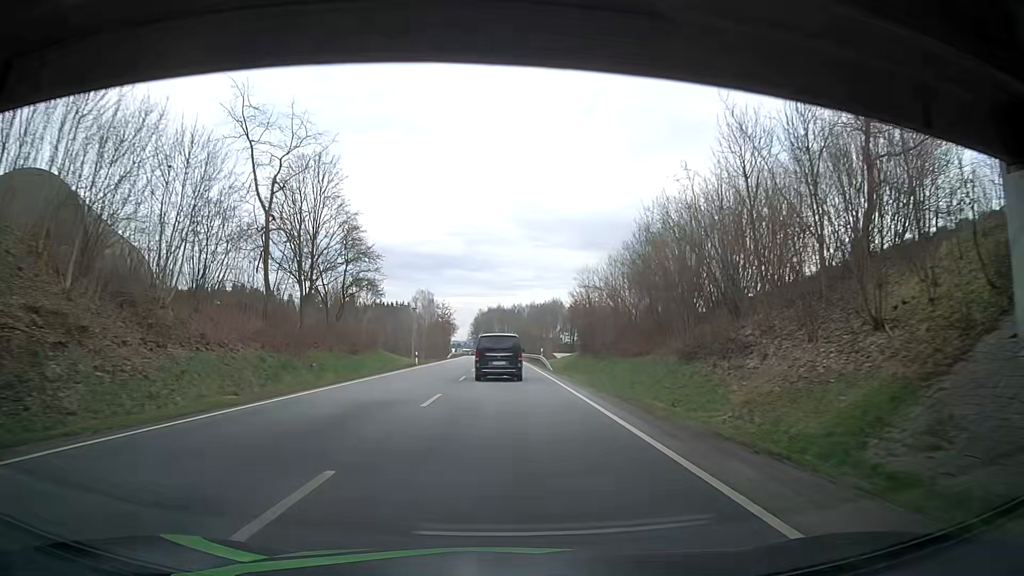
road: primary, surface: asphalt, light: Day
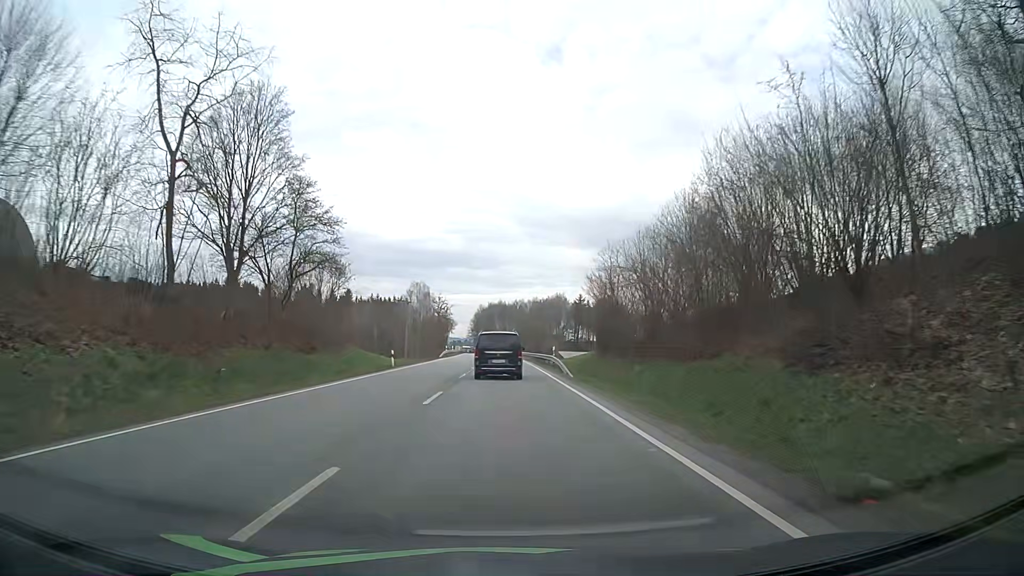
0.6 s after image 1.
(+0.1, +12.1) m; 0°
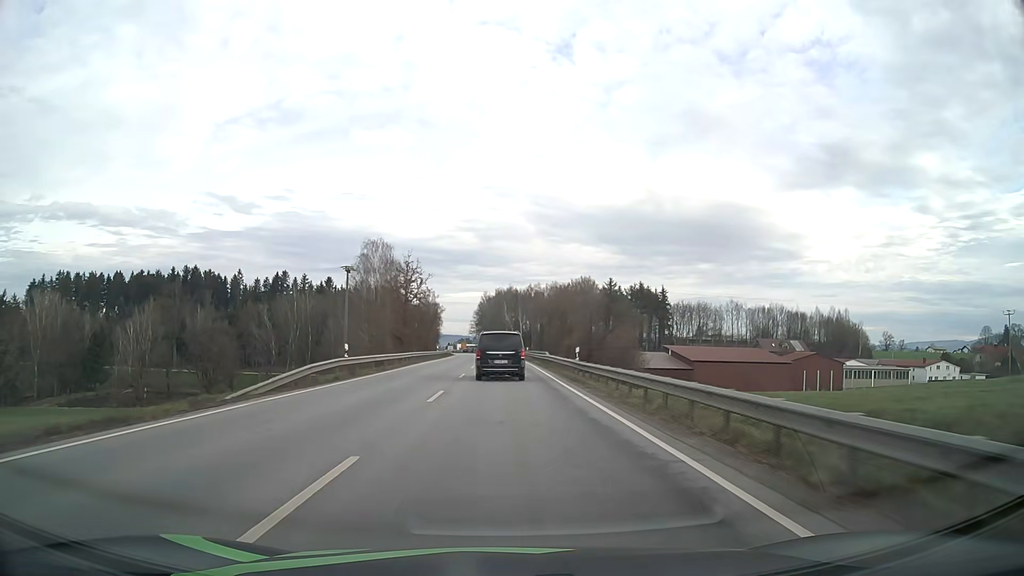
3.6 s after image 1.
(-0.7, +59.9) m; -1°
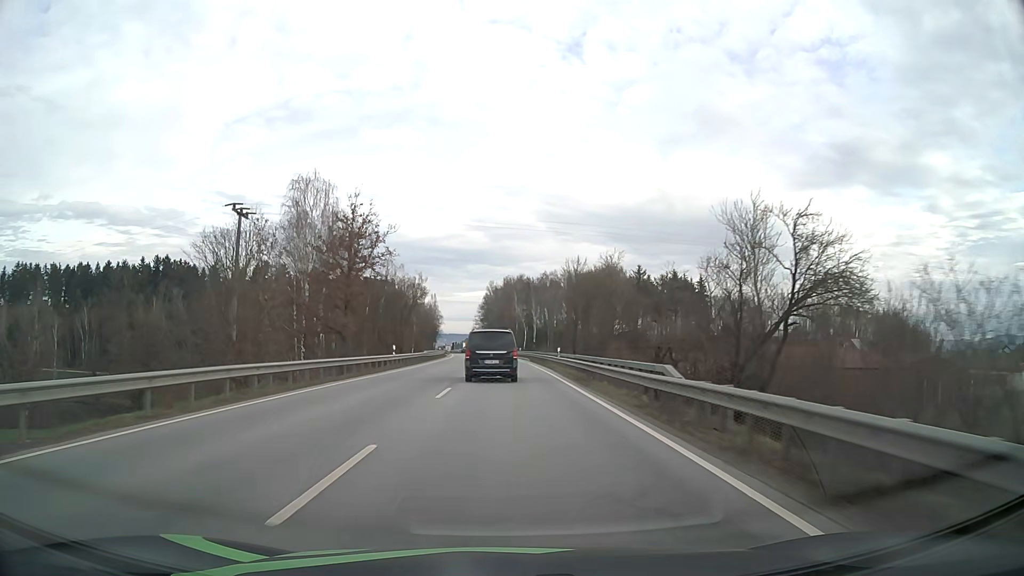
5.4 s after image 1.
(-0.2, +35.7) m; -1°
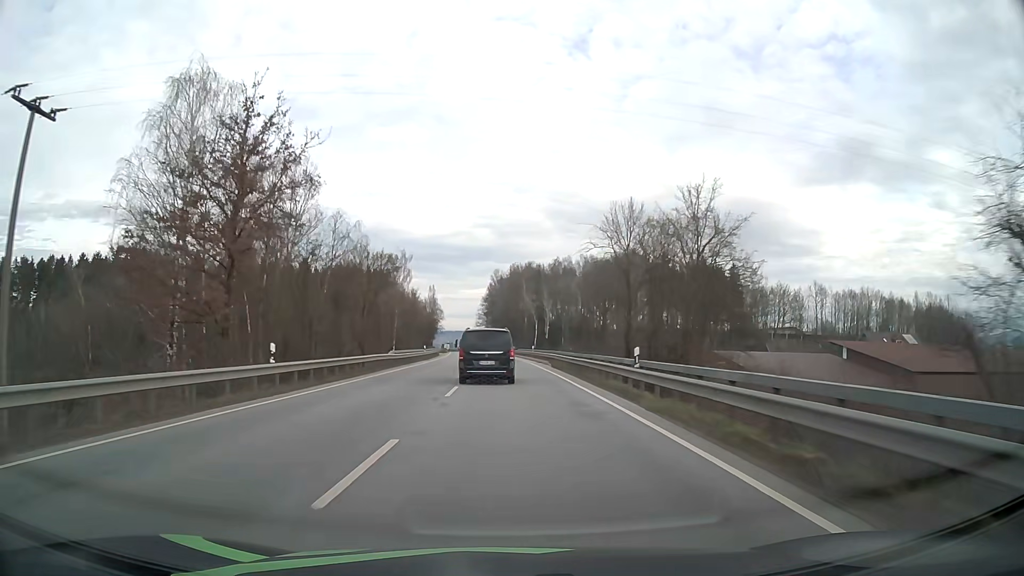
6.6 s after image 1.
(-0.1, +23.7) m; 0°
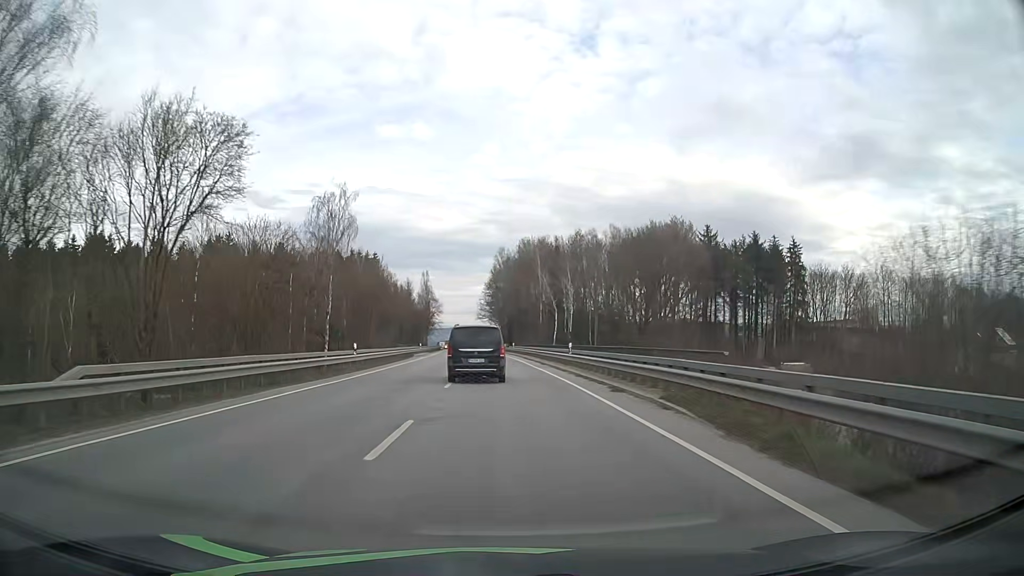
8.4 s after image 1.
(-0.1, +34.2) m; 0°
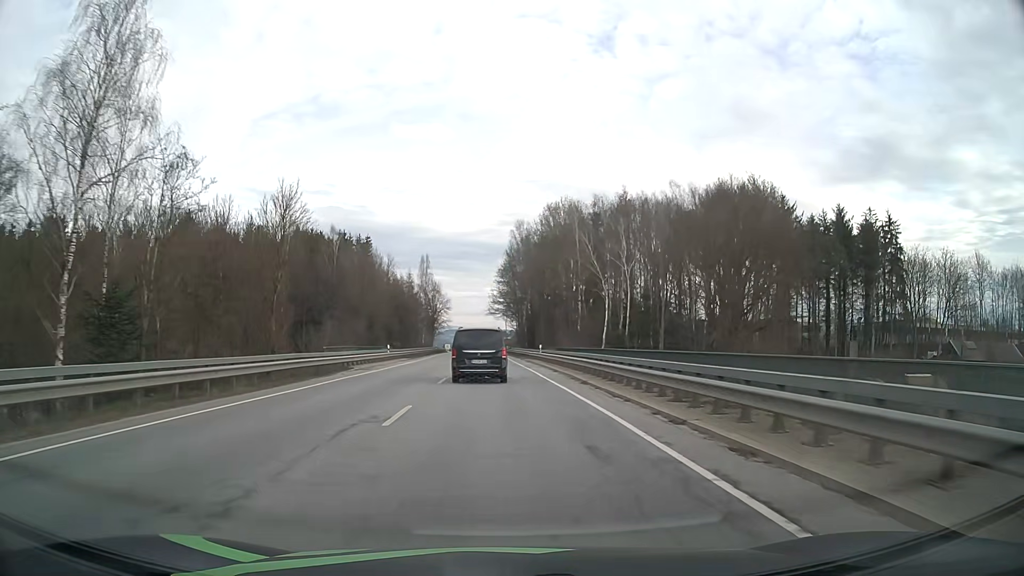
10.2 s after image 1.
(-0.5, +33.2) m; -2°
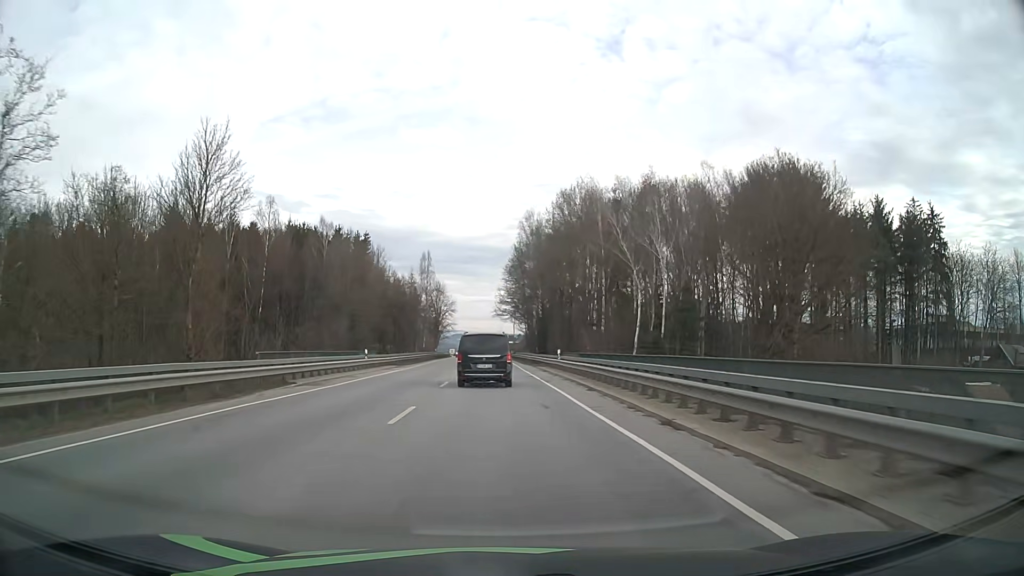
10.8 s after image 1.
(-0.1, +11.1) m; -1°
(0, +10) (0, +20) (0, +30) (-1, +40) (-1, +50) (-1, +60) (-2, +70) (-2, +80) (-2, +90) (-3, +100) m
